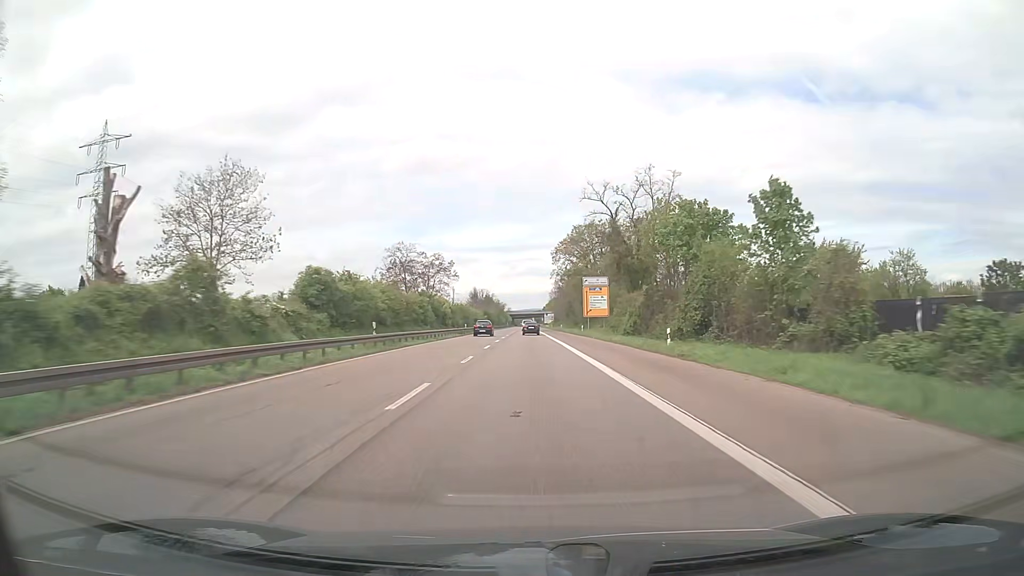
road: trunk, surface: asphalt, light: Day
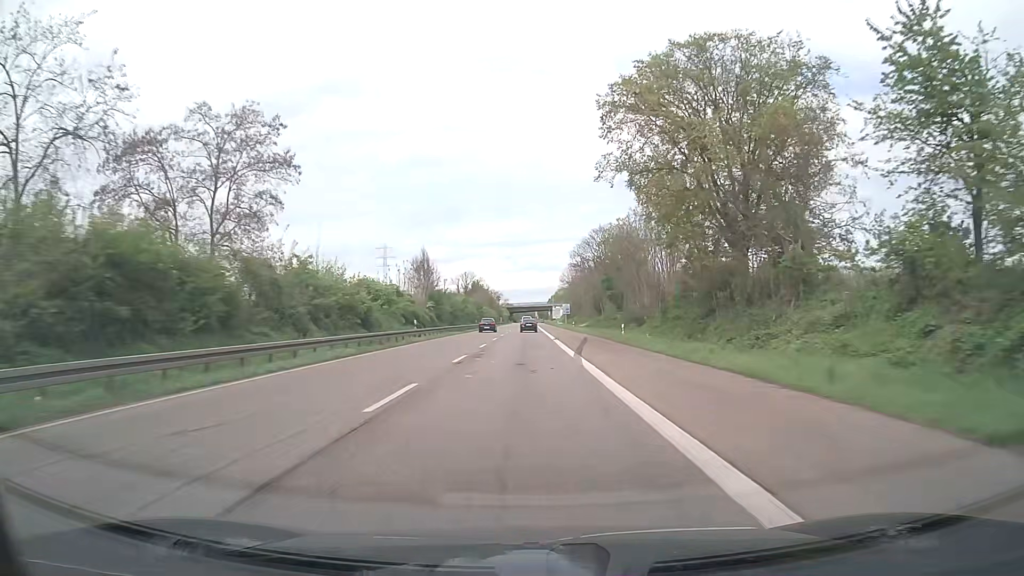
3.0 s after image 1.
(-0.4, +80.5) m; 0°
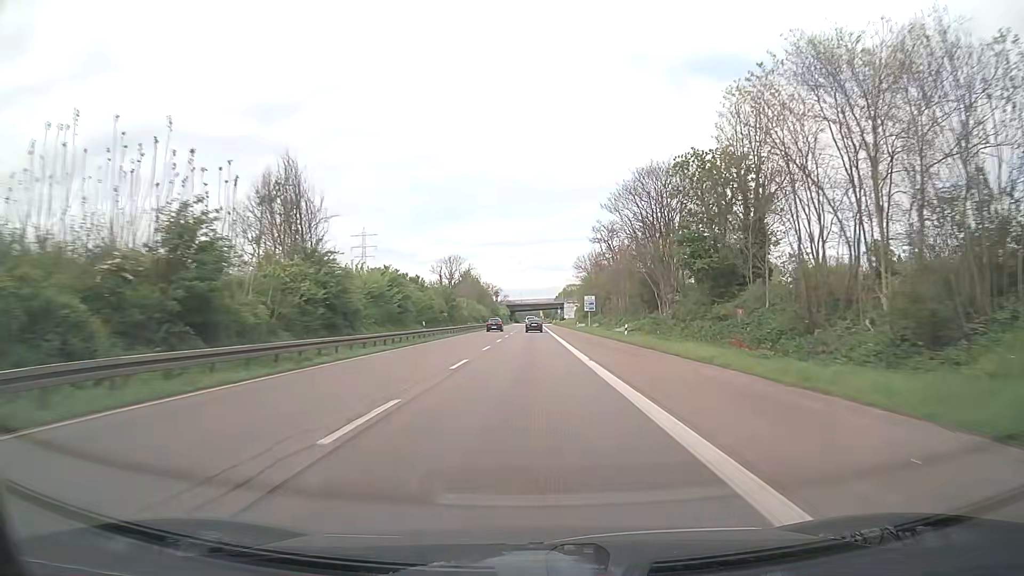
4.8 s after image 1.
(-0.2, +48.5) m; 0°
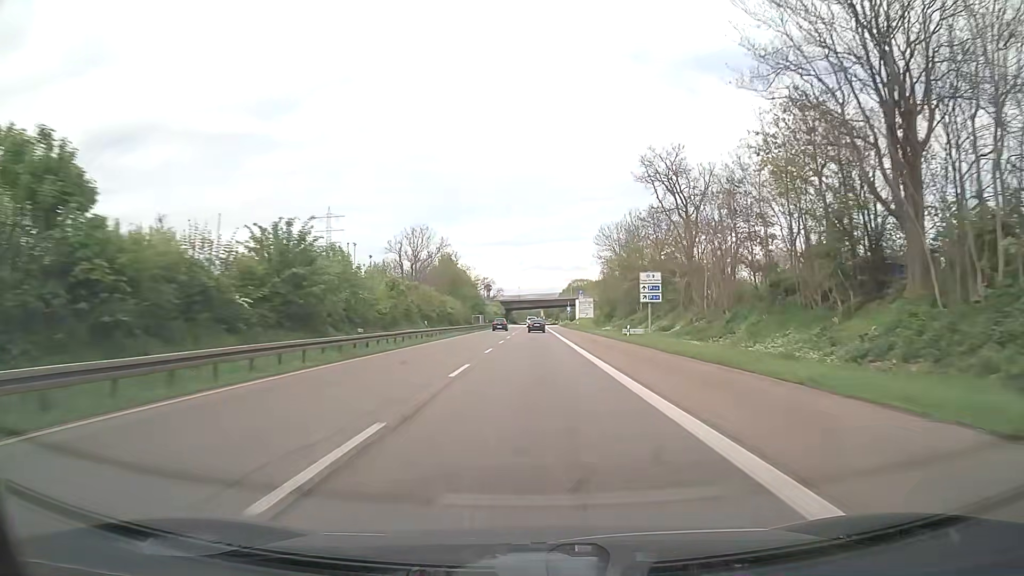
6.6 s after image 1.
(-0.1, +48.5) m; 0°
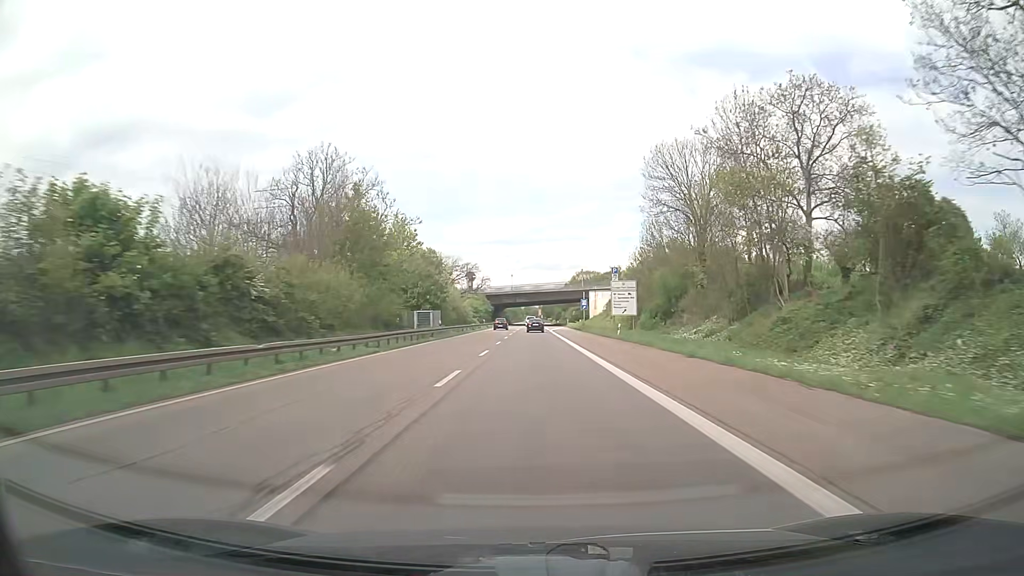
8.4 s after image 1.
(+0.4, +48.5) m; +1°
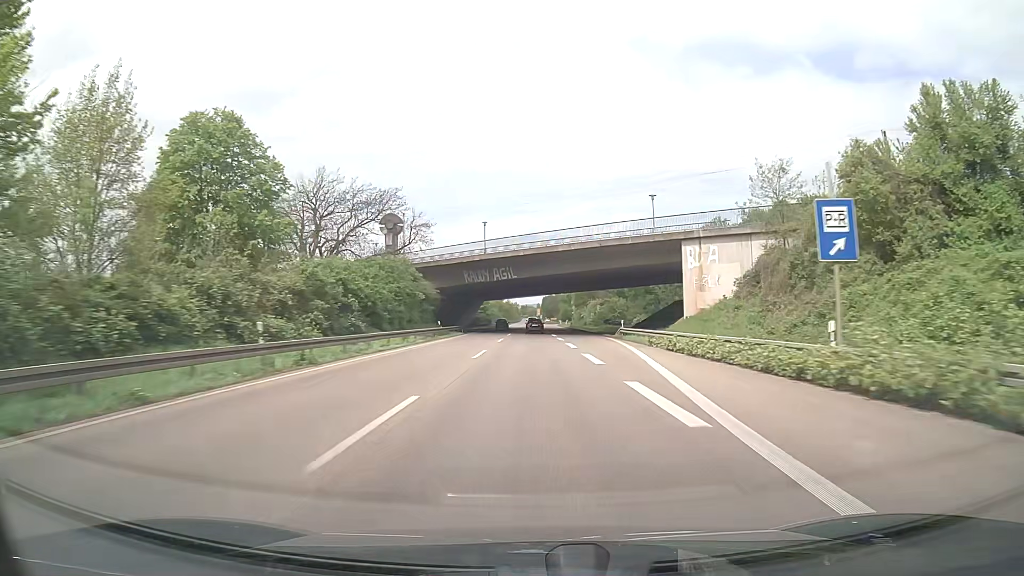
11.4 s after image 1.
(+0.2, +80.8) m; 0°
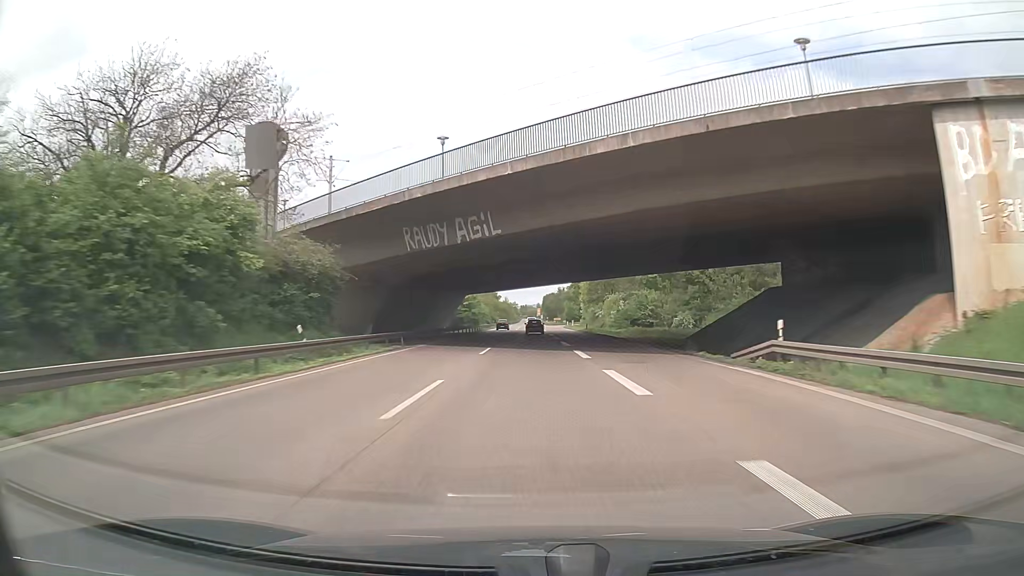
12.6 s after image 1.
(-0.1, +32.4) m; -1°
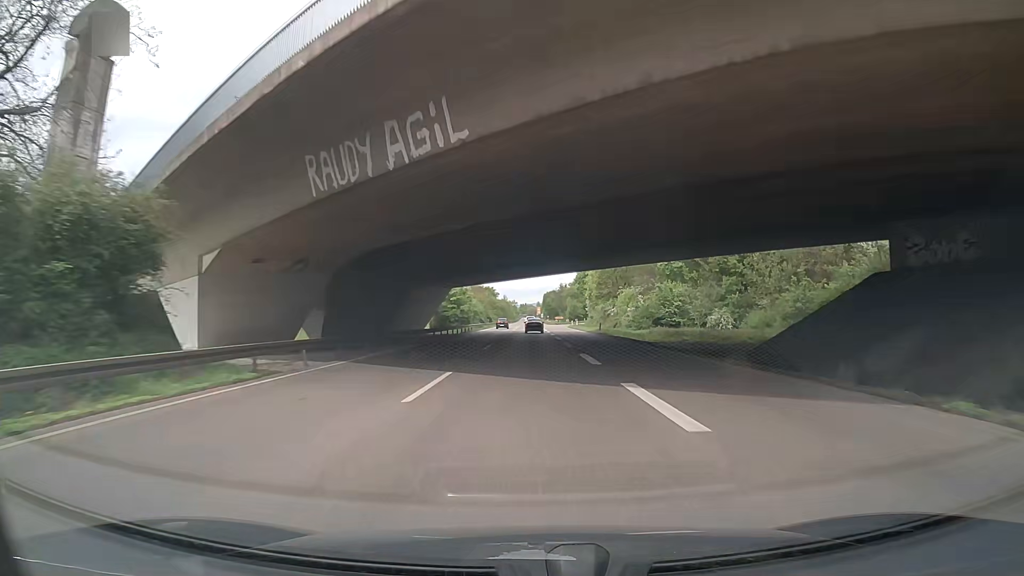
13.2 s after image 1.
(+0.1, +16.2) m; 0°
(0, +10) (0, +20) (0, +30) (0, +40) (+1, +50) (+1, +60) (+1, +70) (+1, +80) (+1, +90) (+1, +100) m
